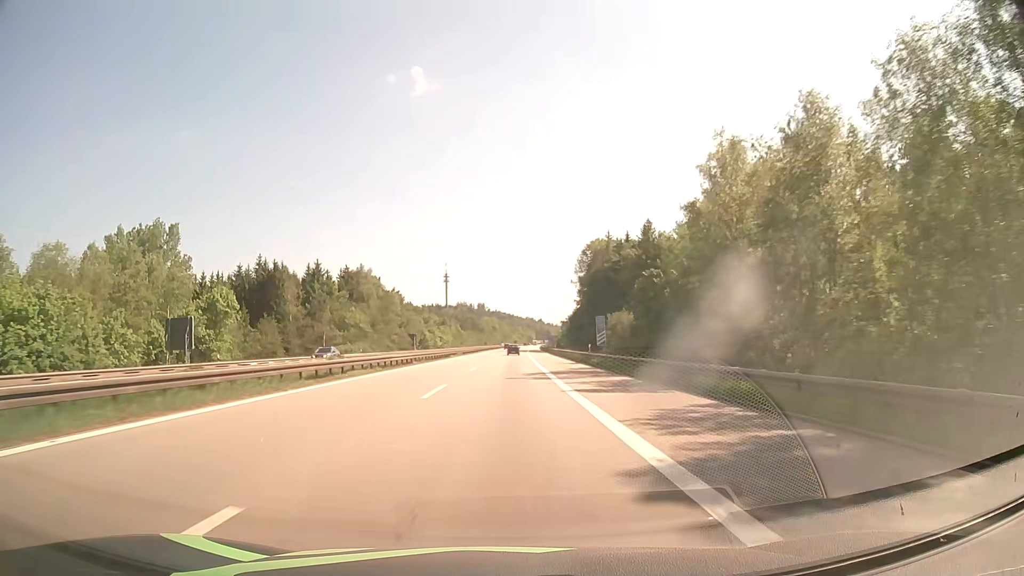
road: motorway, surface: asphalt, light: Day
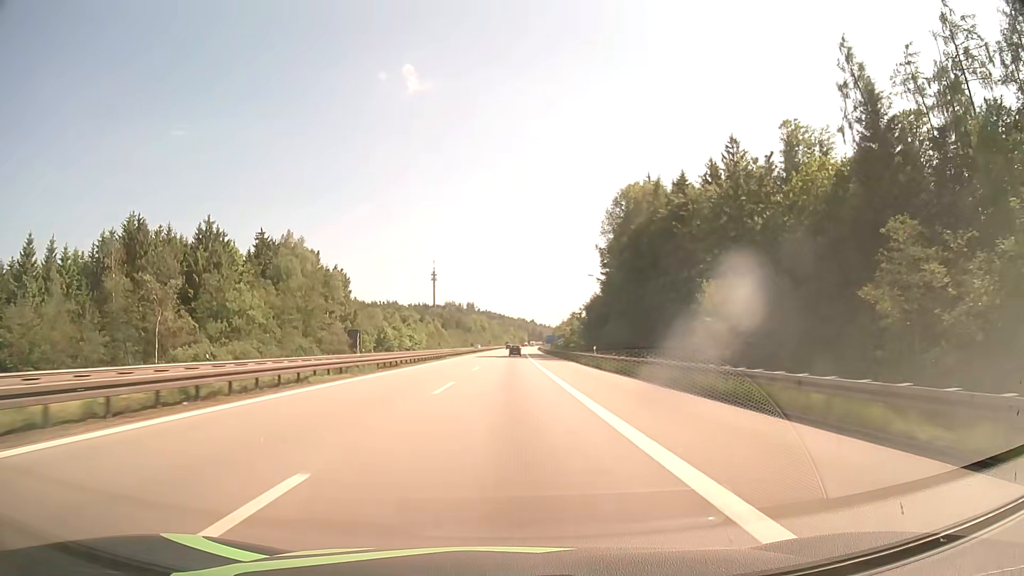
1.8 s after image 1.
(+0.4, +52.6) m; +1°
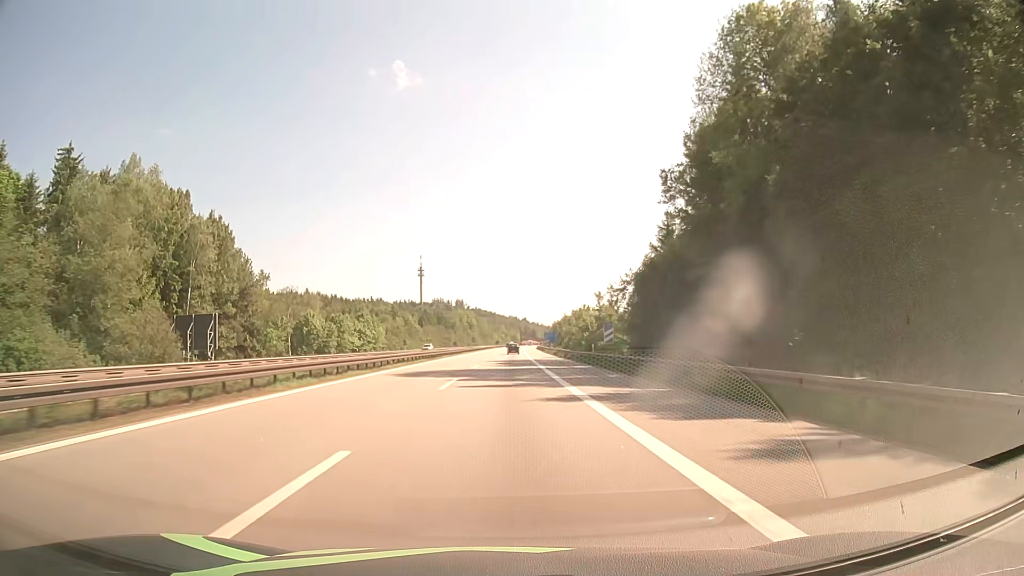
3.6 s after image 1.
(+0.3, +52.5) m; +1°
(0, +10) (0, +20) (0, +30) (0, +40) (0, +50) (0, +60) (0, +70) (+1, +80) (+1, +90) (+1, +100) m
